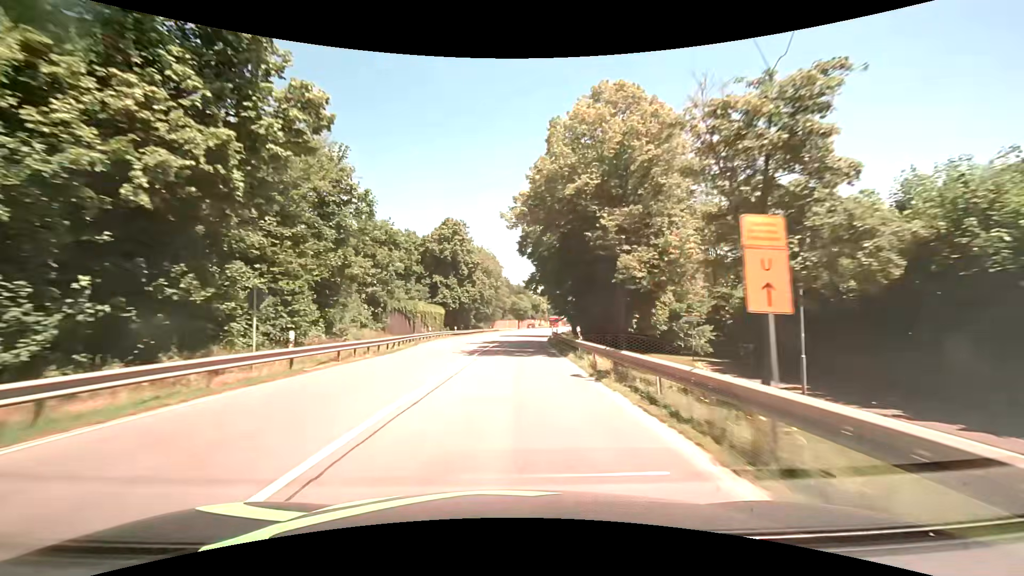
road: primary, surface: asphalt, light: Day
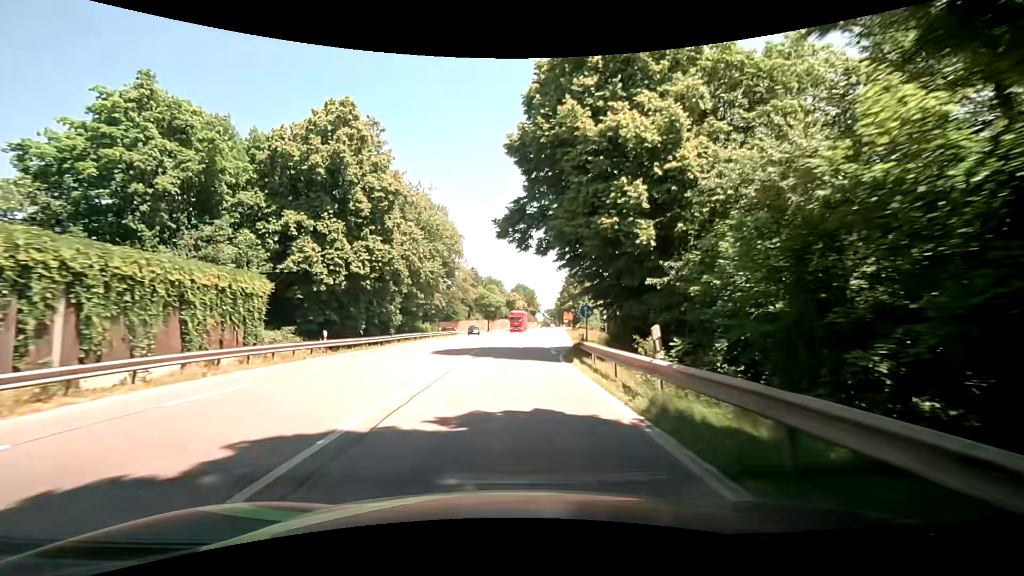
(+1.0, +39.8) m; +3°
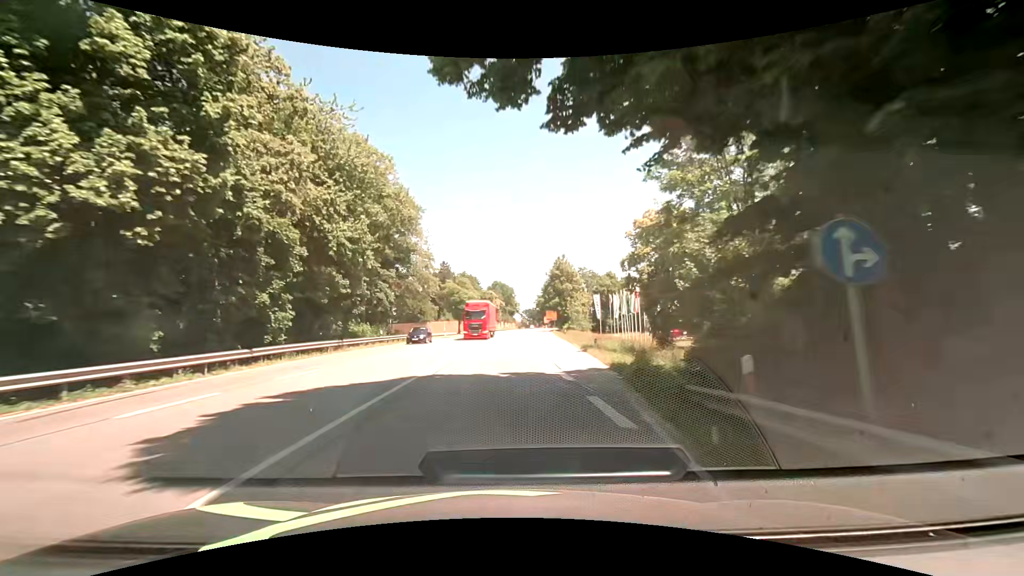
(+0.2, +18.5) m; +2°
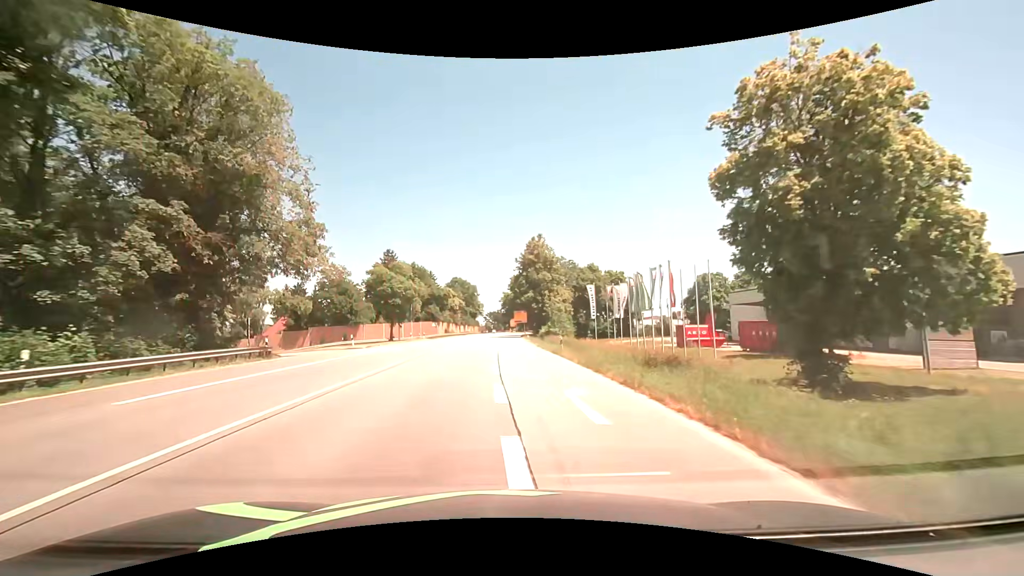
(+1.4, +27.7) m; +4°
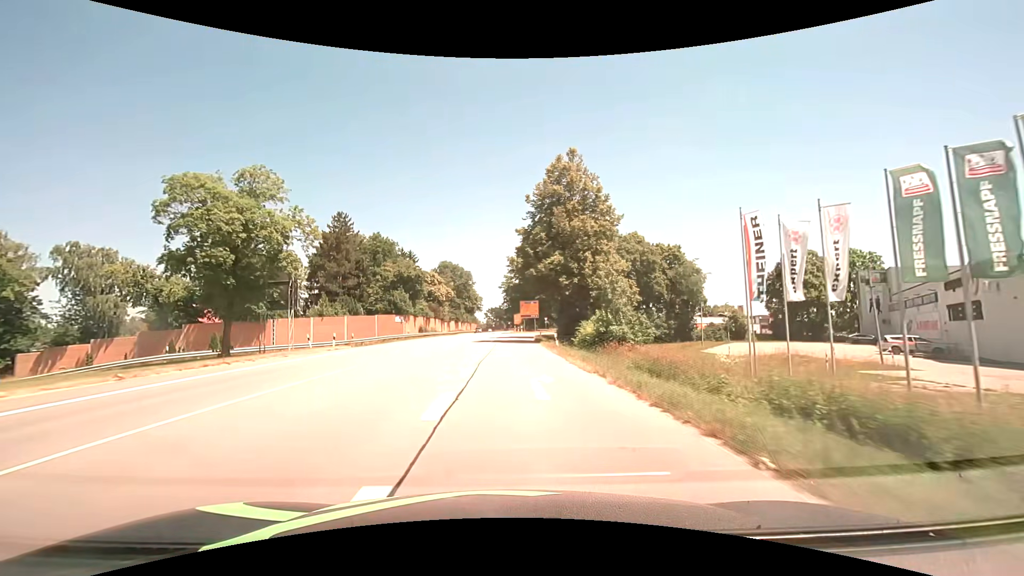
(+0.1, +38.2) m; 0°
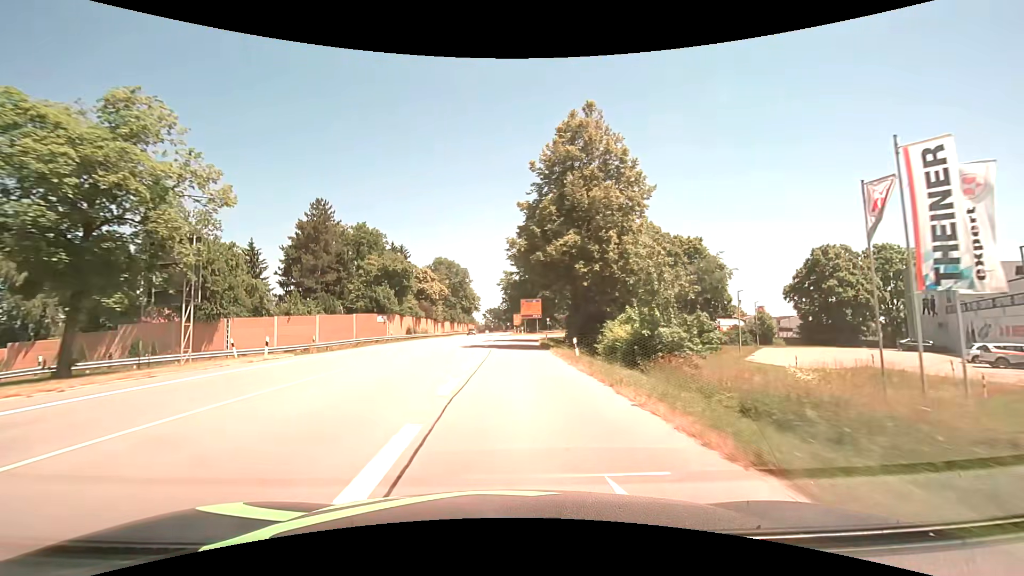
(0.0, +9.3) m; 0°
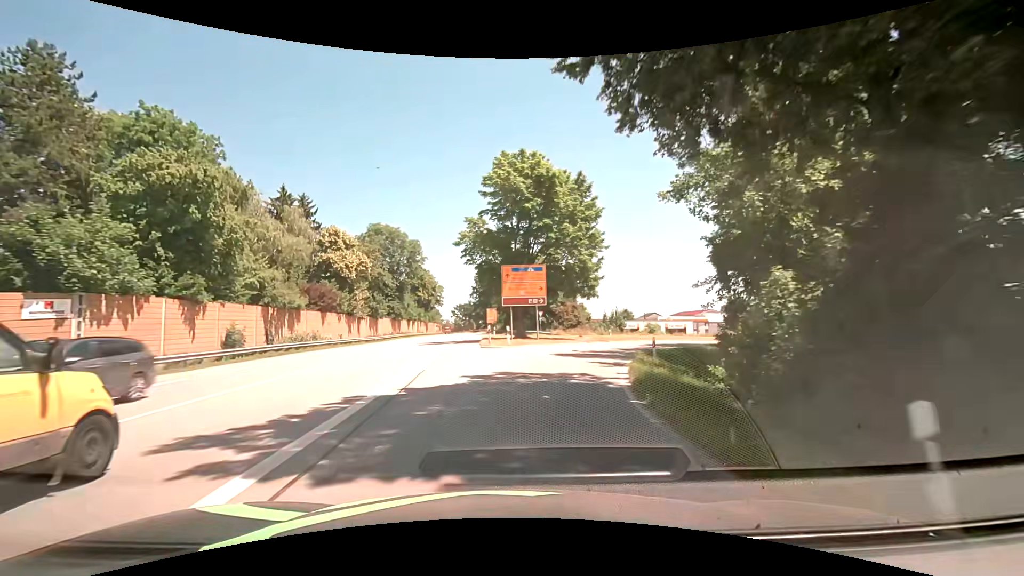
(+0.4, +42.1) m; +3°
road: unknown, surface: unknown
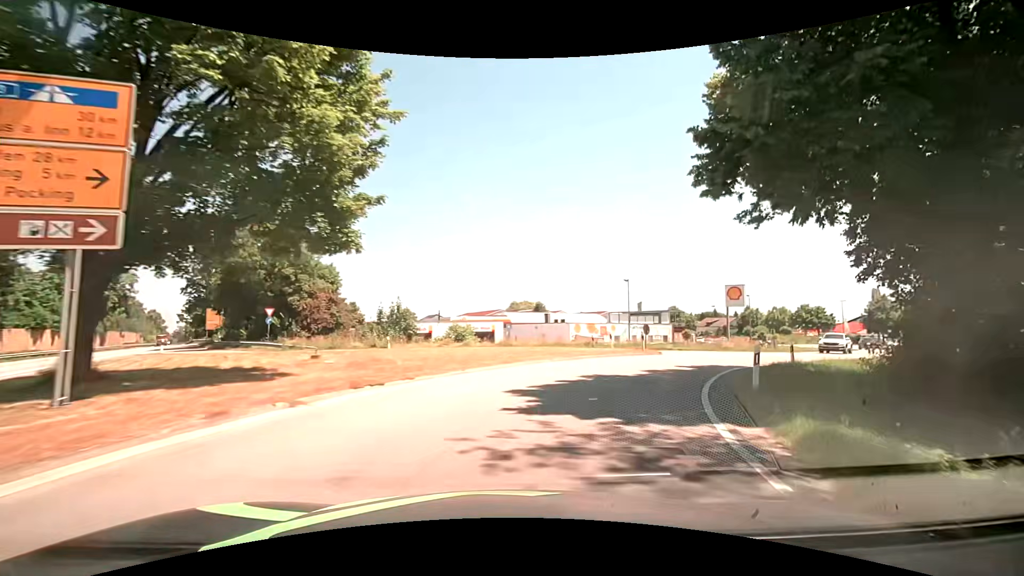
(+3.9, +26.1) m; +22°
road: primary_link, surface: asphalt
(+1, +10) (+6, +19) (+13, +26) (+21, +32) (+29, +37) (+37, +43) (+45, +50) (+51, +58) (+57, +66) (+62, +74) m
